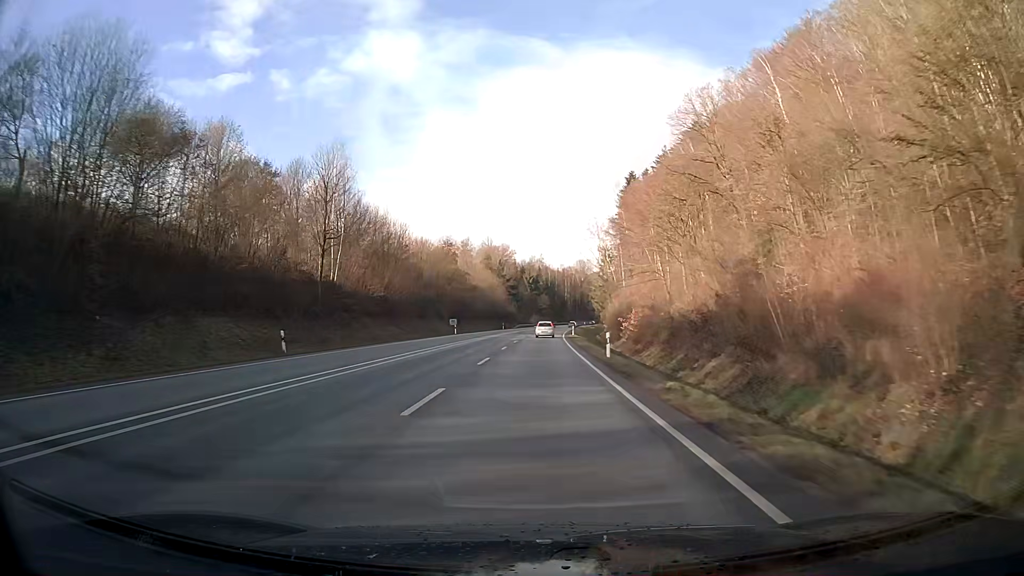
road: primary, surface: asphalt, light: Day
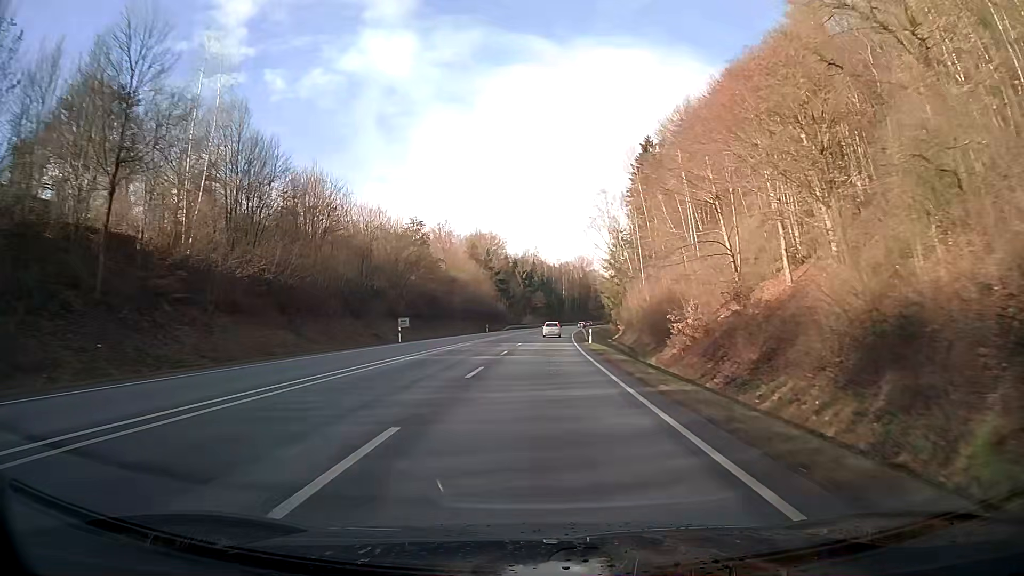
(+0.1, +29.7) m; +1°
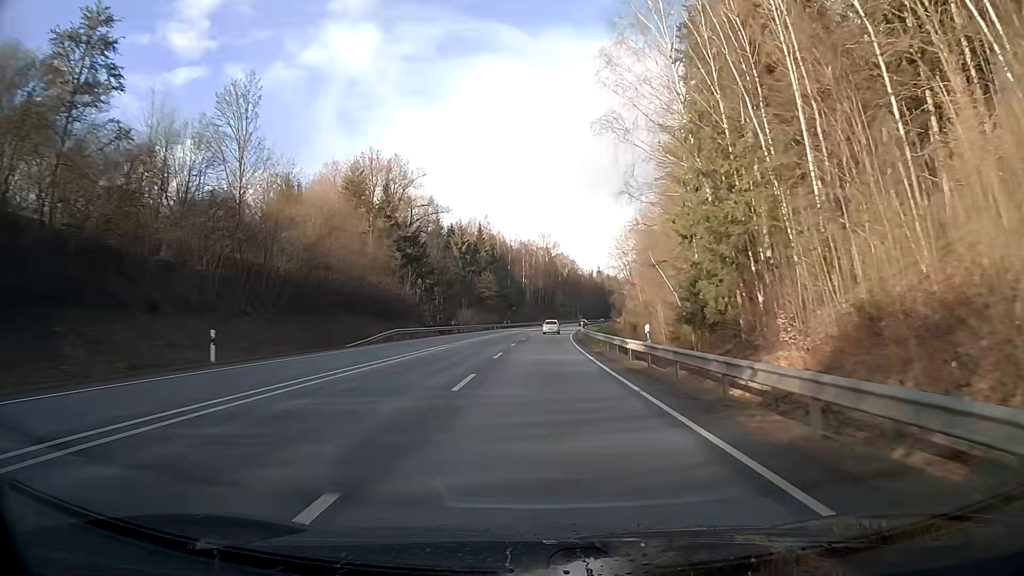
(+2.3, +76.5) m; +4°
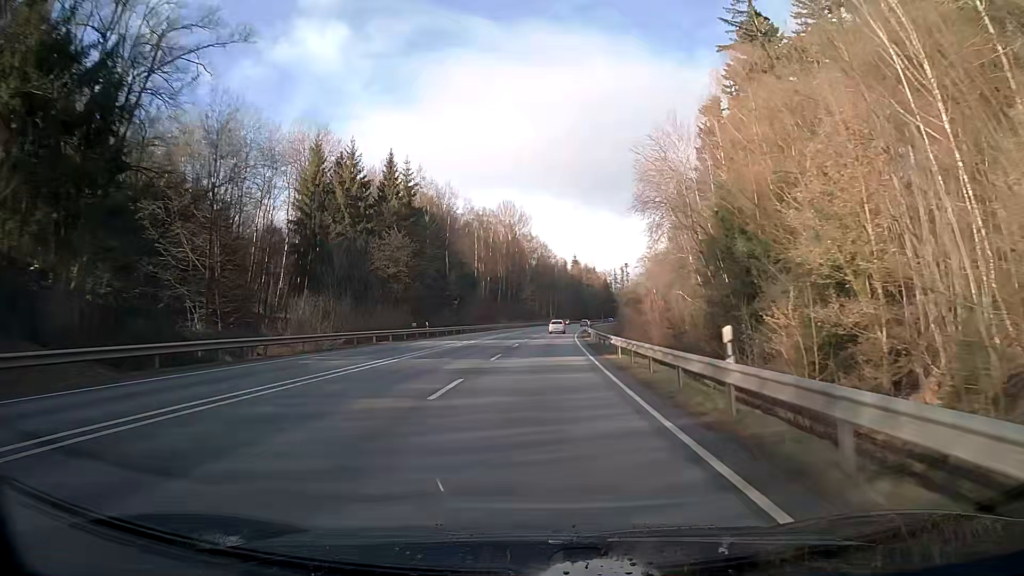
(+1.6, +62.3) m; +3°
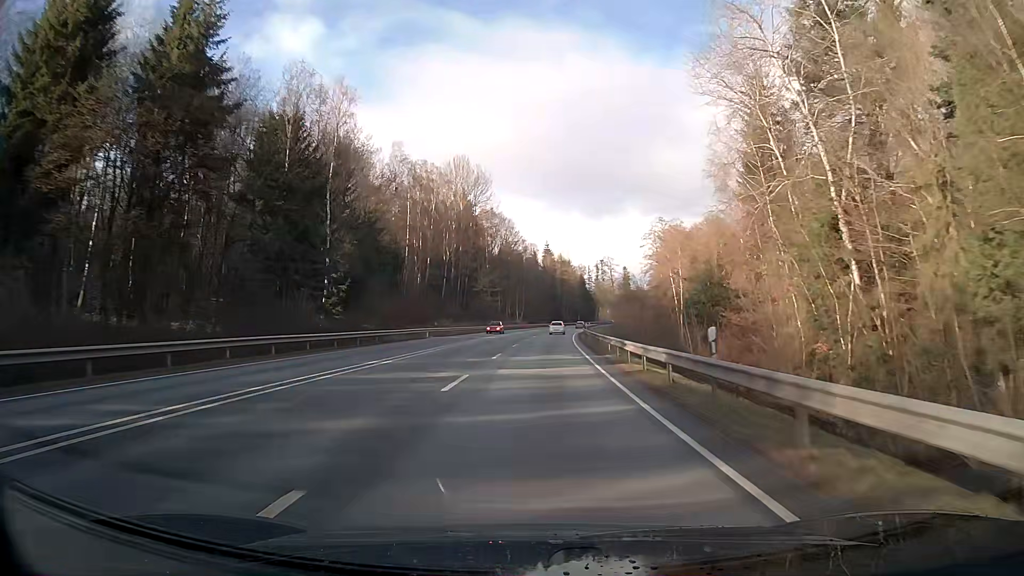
(+1.1, +47.1) m; +3°
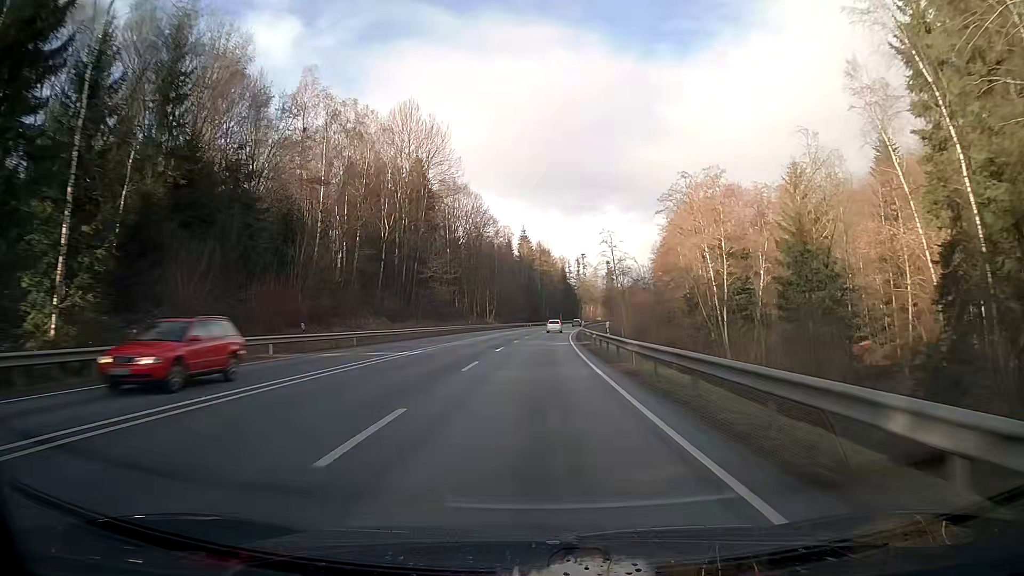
(+0.6, +31.4) m; +2°
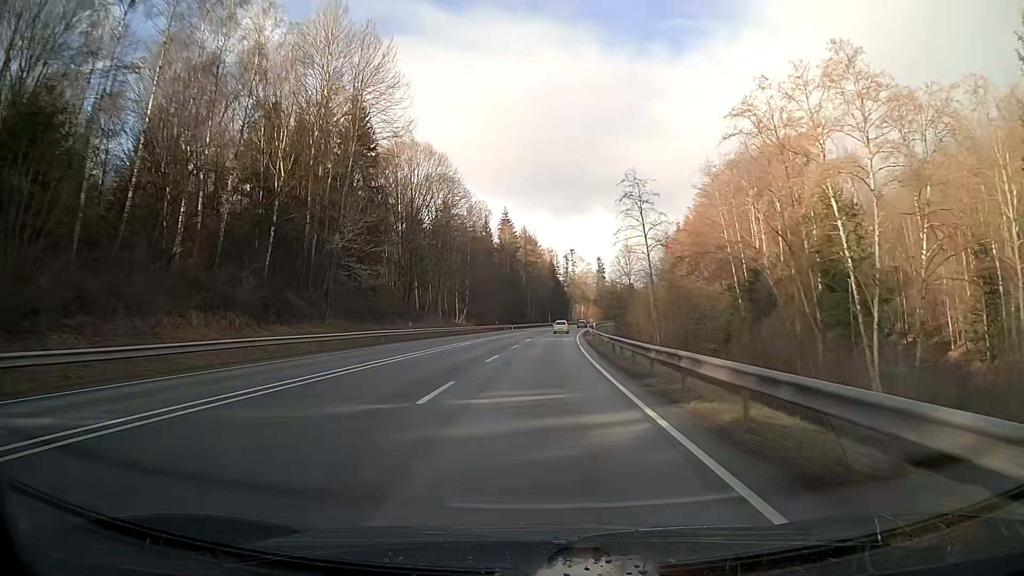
(+0.4, +31.5) m; +1°
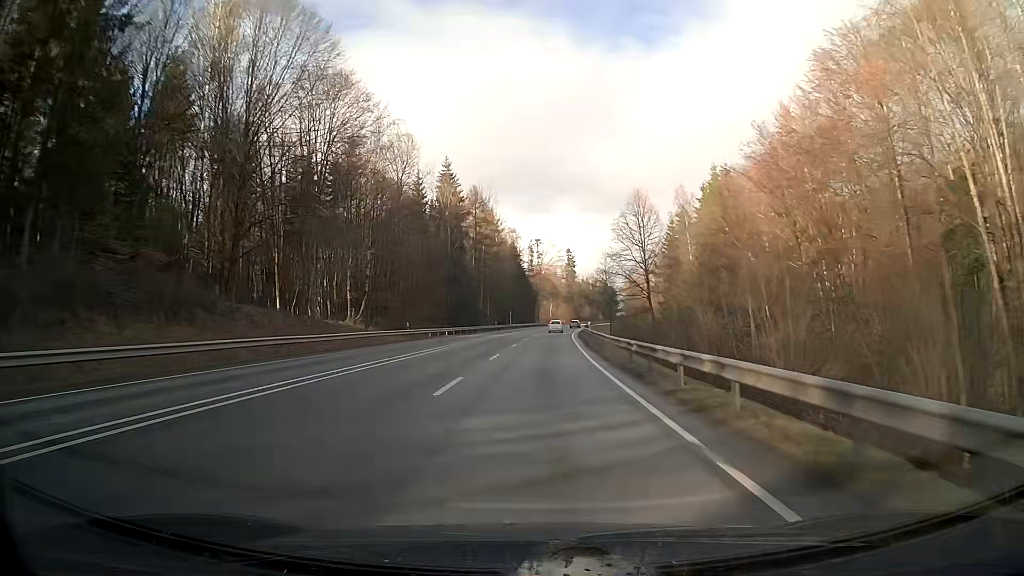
(+1.3, +47.4) m; +3°
(0, +10) (0, +20) (0, +30) (+1, +40) (+1, +50) (+2, +60) (+2, +70) (+3, +80) (+4, +90) (+5, +100) m
